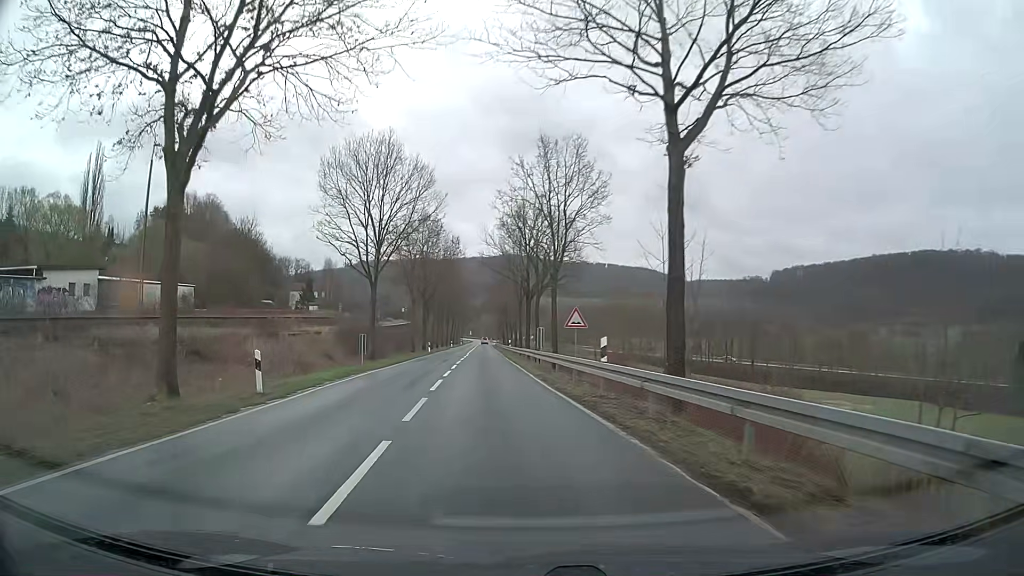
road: tertiary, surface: asphalt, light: Day
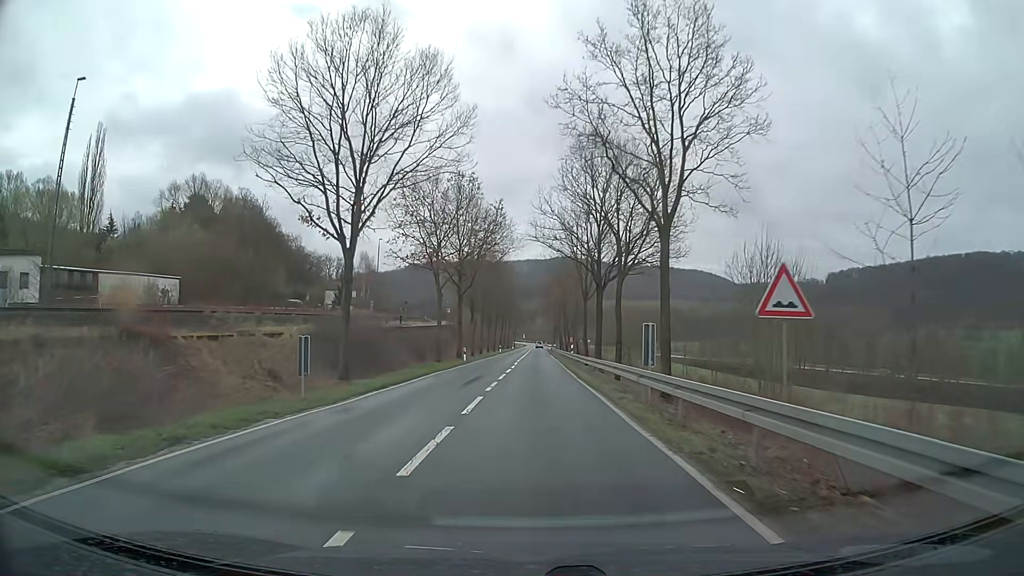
(-0.7, +15.9) m; -4°
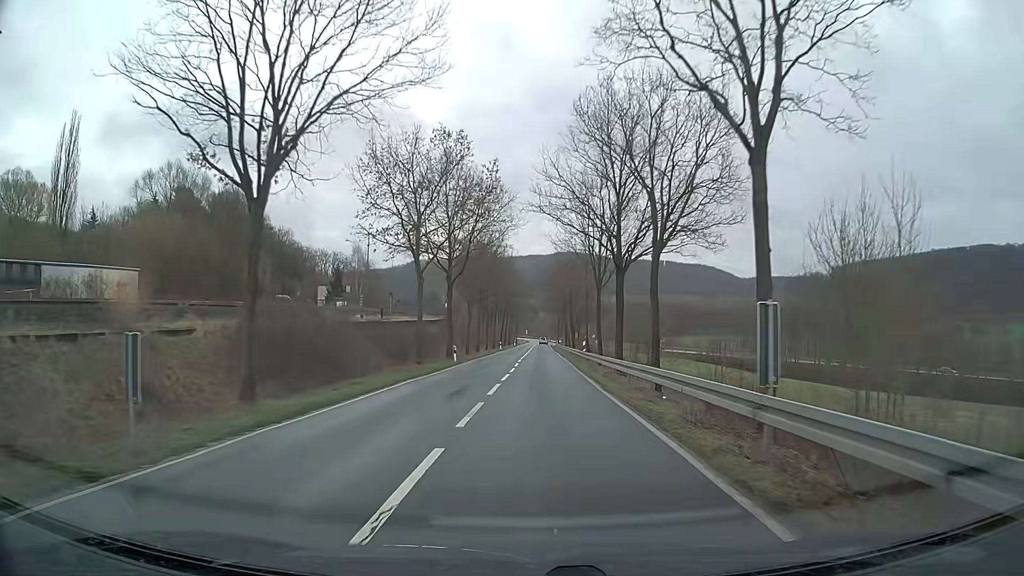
(0.0, +8.1) m; 0°
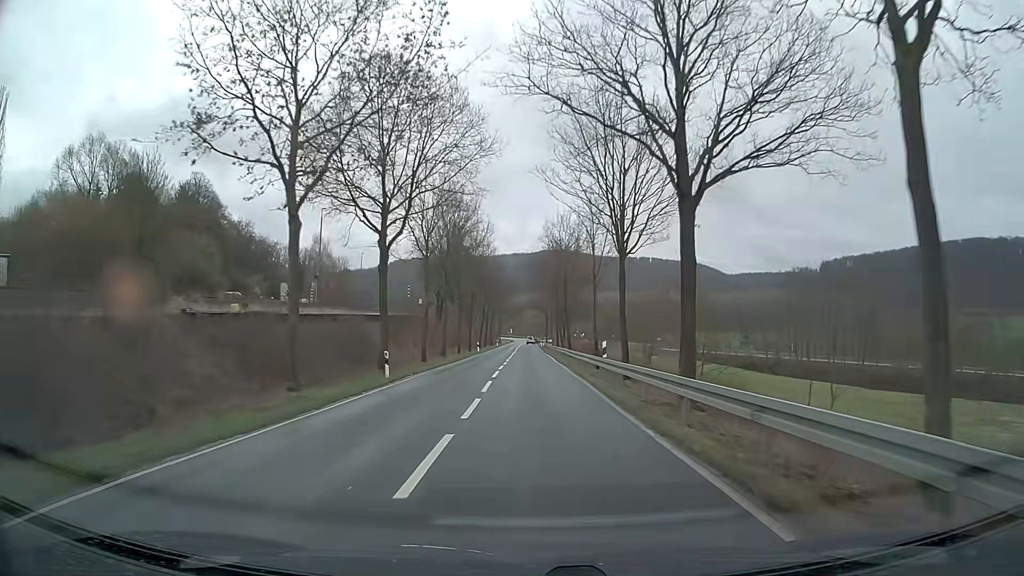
(+0.1, +16.3) m; +2°
(0, +10) (0, +20) (0, +30) (0, +40) (0, +50) (0, +60) (0, +70) (-1, +80) (-1, +90) (-1, +100) m
